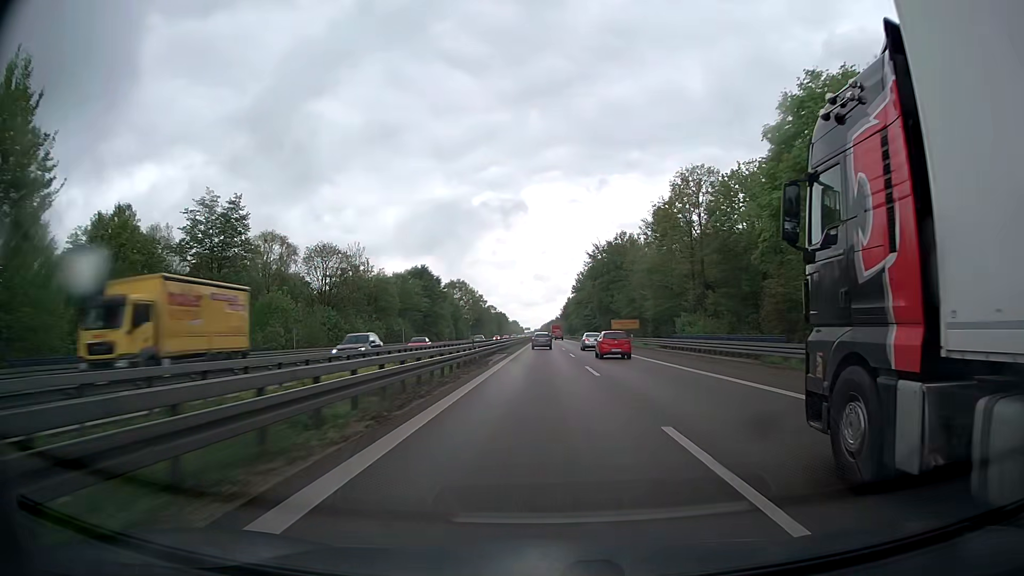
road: trunk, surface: asphalt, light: Day
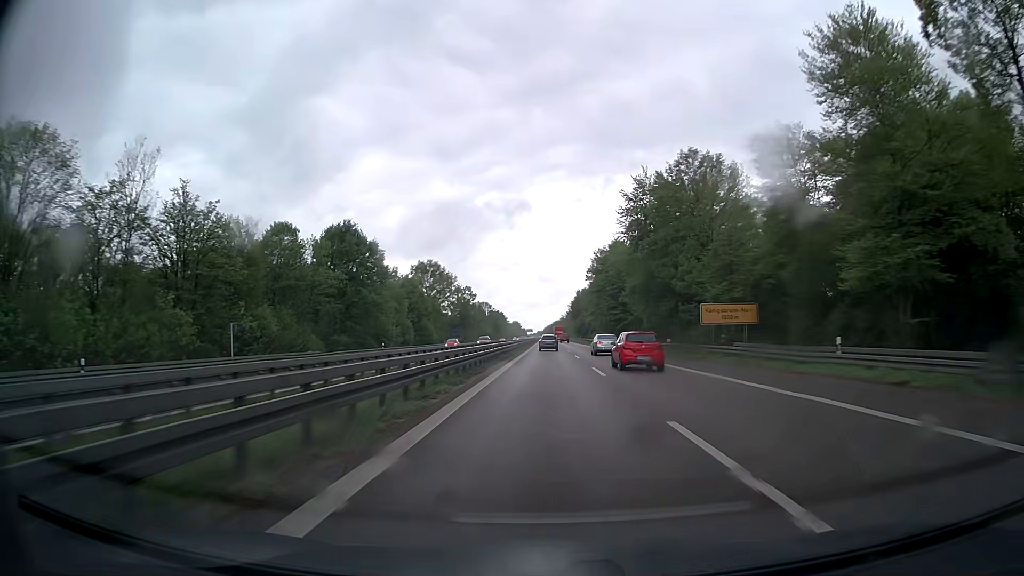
(-0.1, +53.3) m; 0°
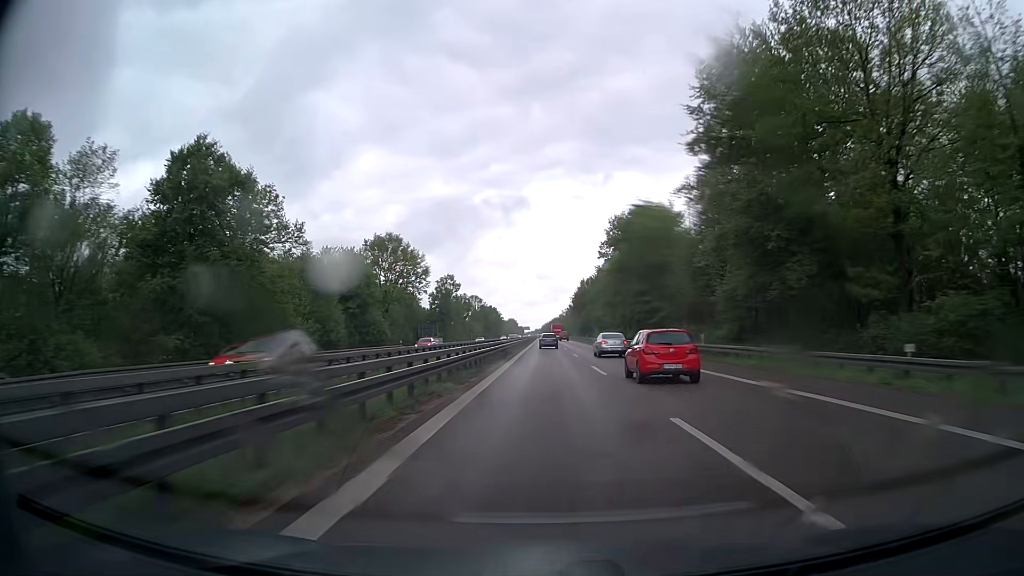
(0.0, +35.8) m; 0°
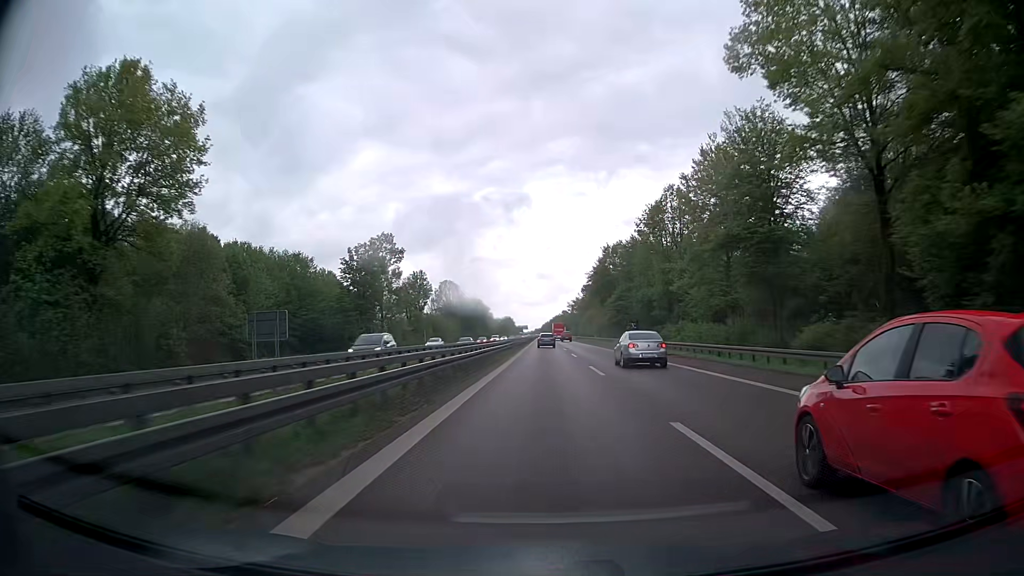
(+0.1, +72.4) m; 0°
(0, +10) (0, +20) (0, +30) (0, +40) (0, +50) (0, +60) (0, +70) (0, +80) (0, +90) (0, +100) m
